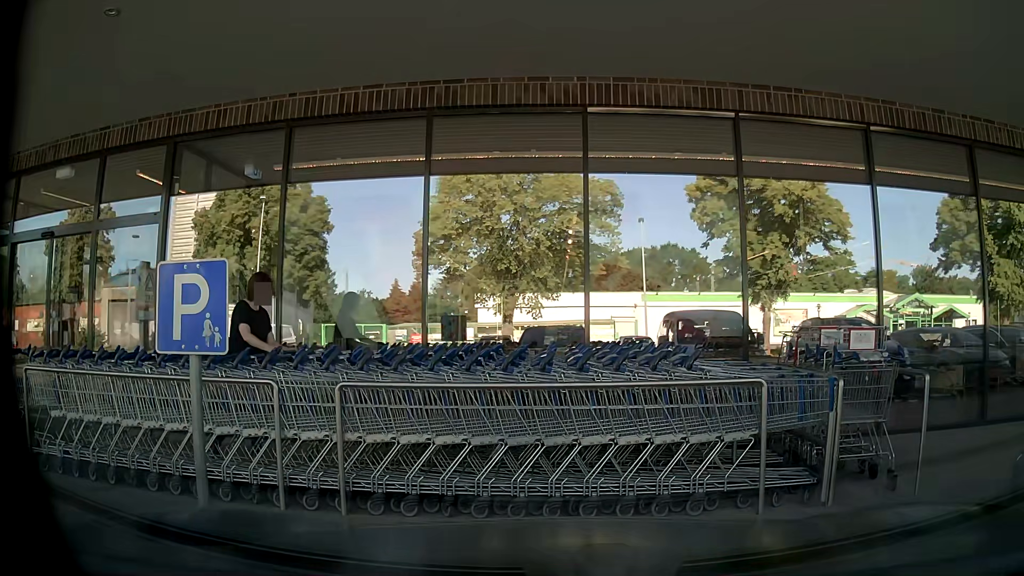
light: Day
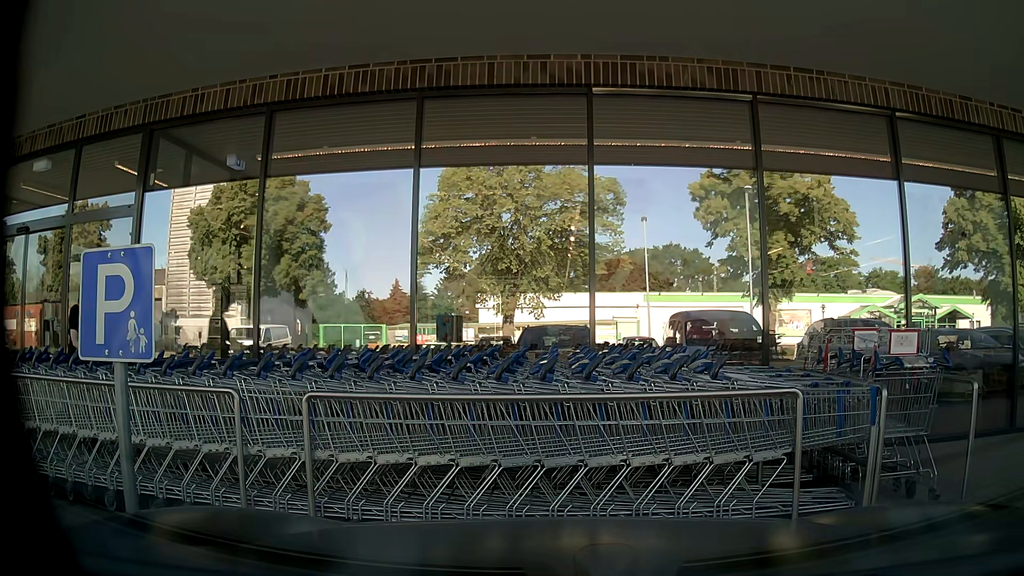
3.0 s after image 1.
(0.0, +0.7) m; 0°
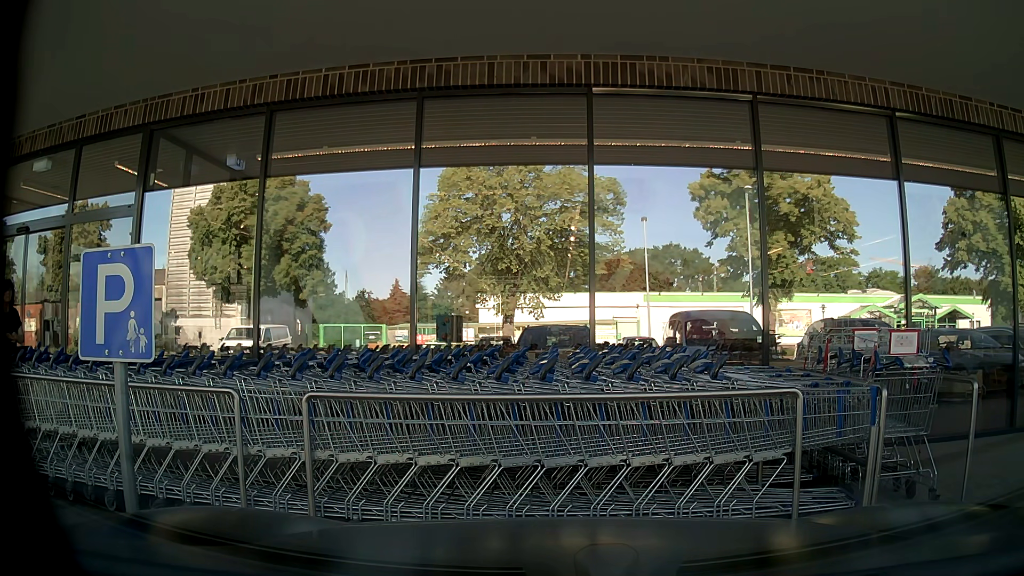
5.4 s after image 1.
(0.0, 0.0) m; 0°
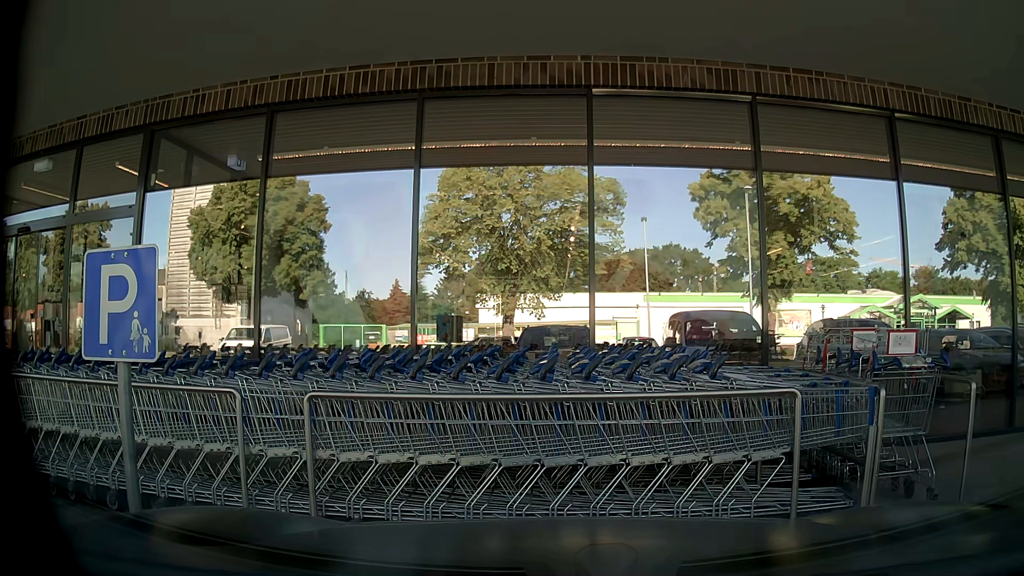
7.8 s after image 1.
(0.0, 0.0) m; 0°
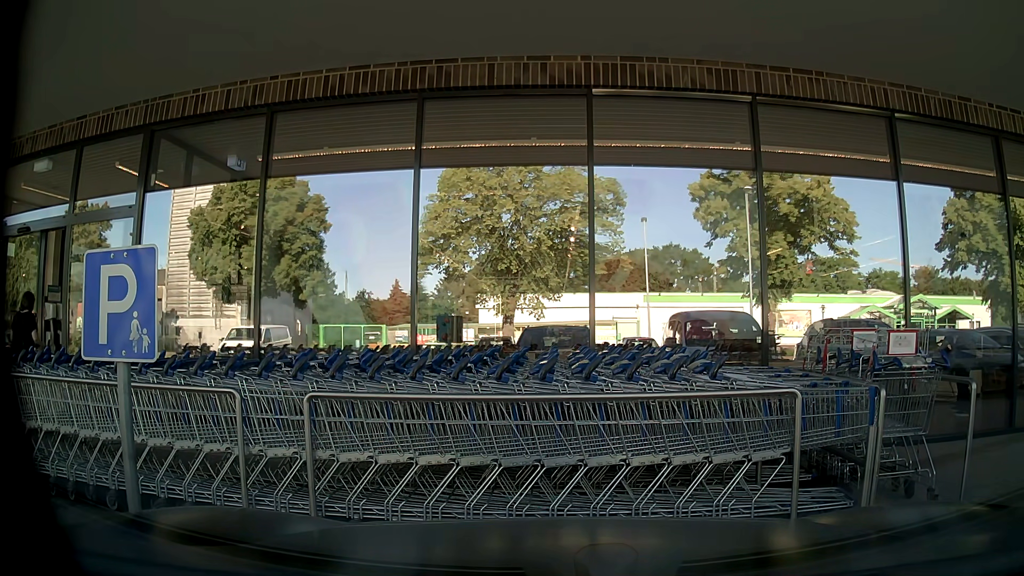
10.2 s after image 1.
(0.0, +0.1) m; 0°
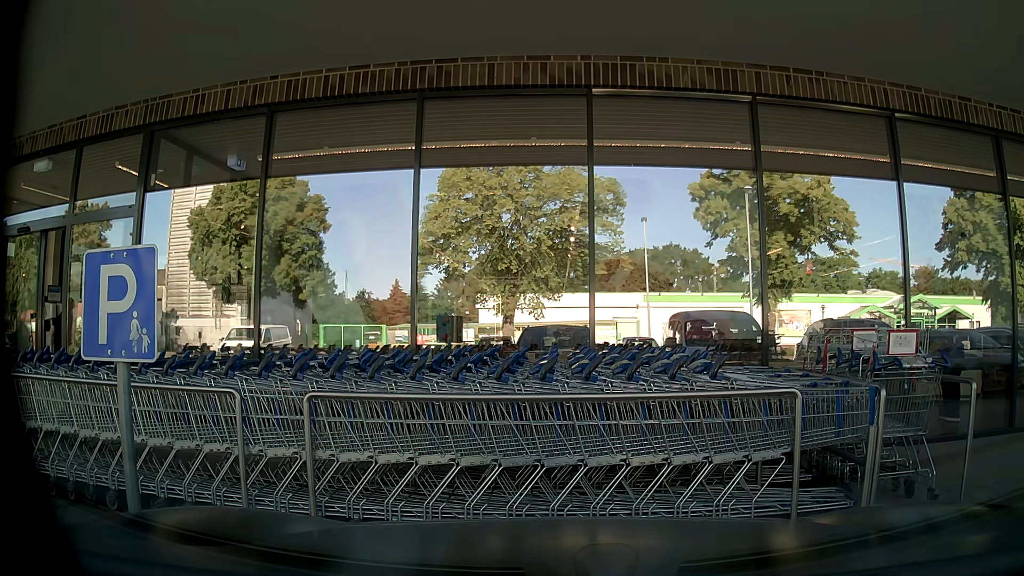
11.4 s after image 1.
(0.0, 0.0) m; 0°
